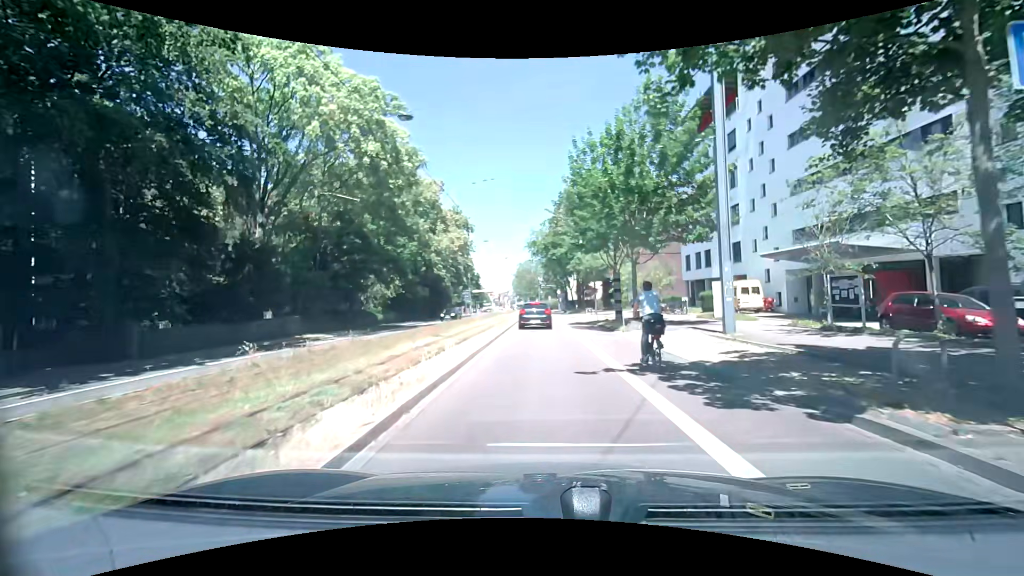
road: primary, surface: asphalt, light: Day
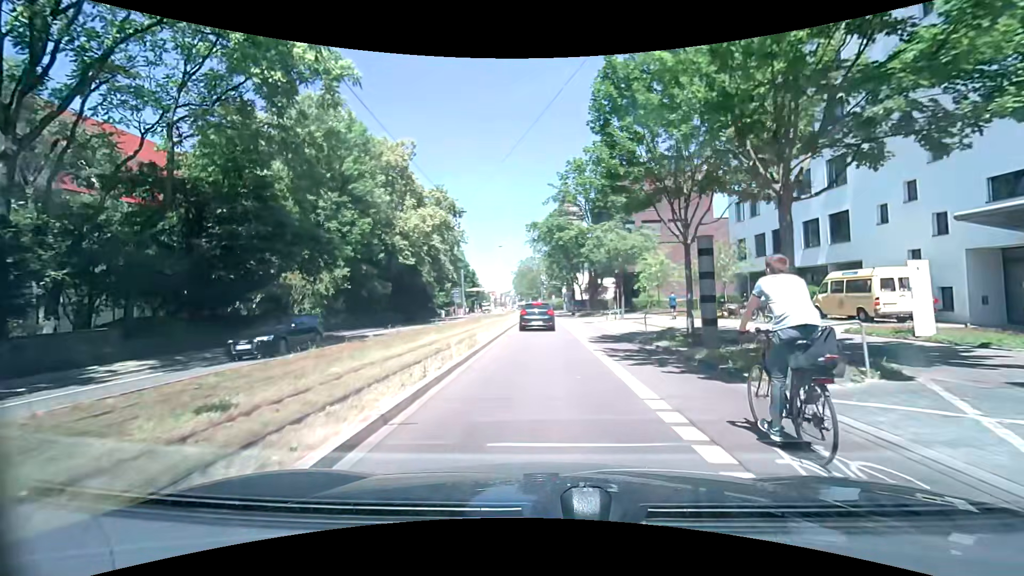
(-0.1, +15.1) m; 0°
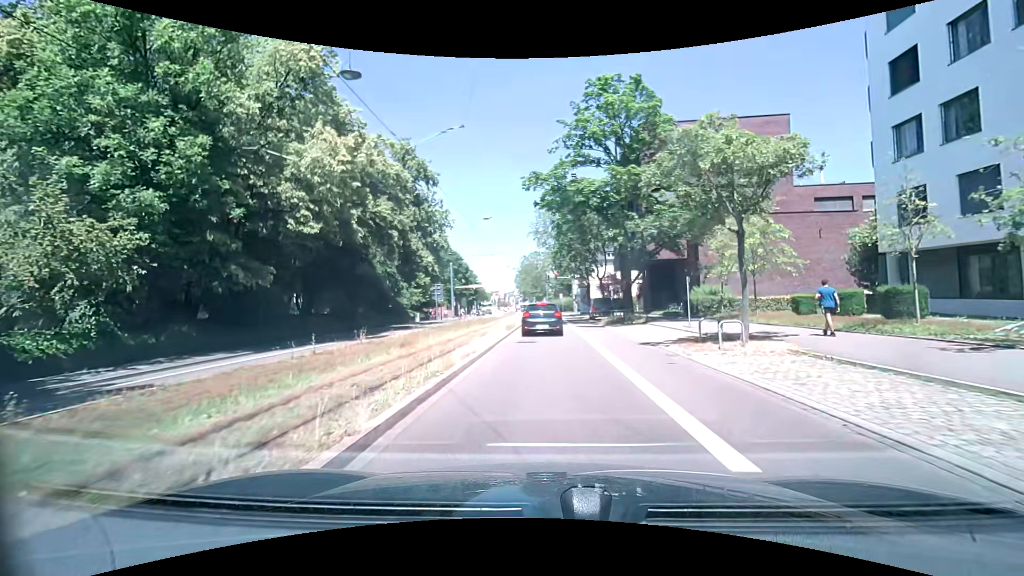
(-0.2, +19.6) m; -1°
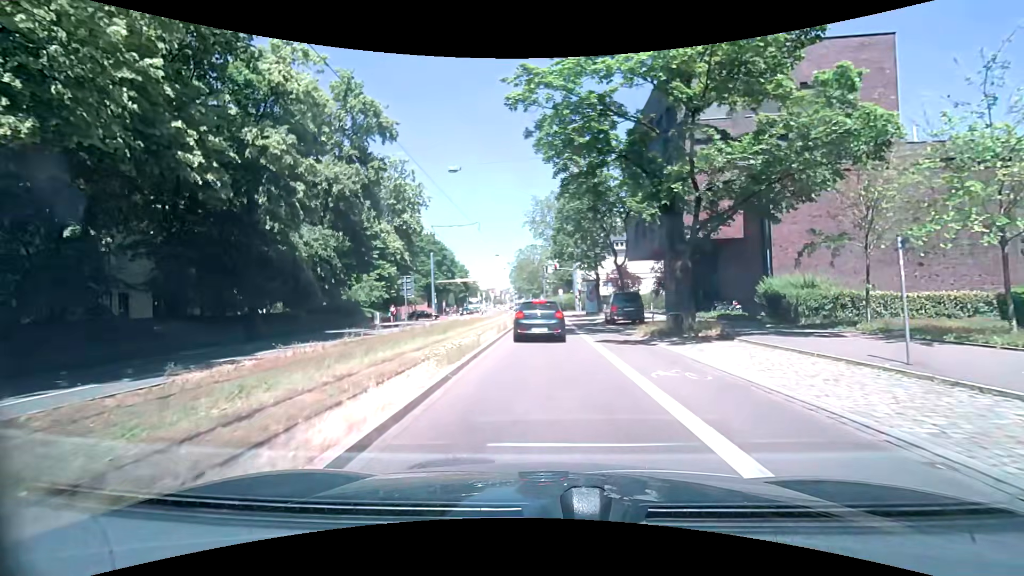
(-0.1, +14.0) m; 0°
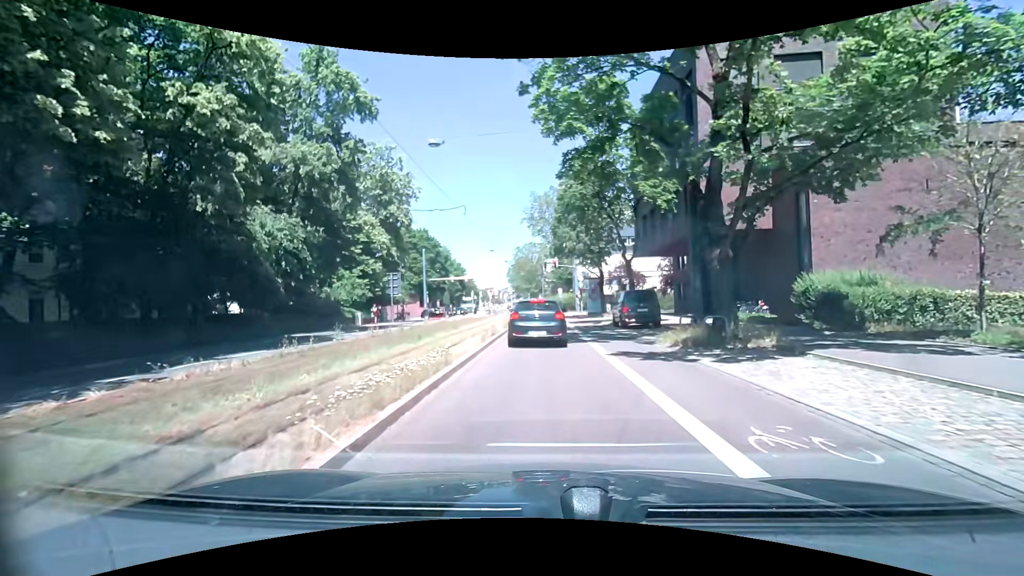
(0.0, +4.4) m; 0°
(0, +10) (0, +20) (0, +30) (0, +40) (0, +50) (-1, +60) (-1, +70) (-2, +80) (-2, +90) (-3, +100) m
